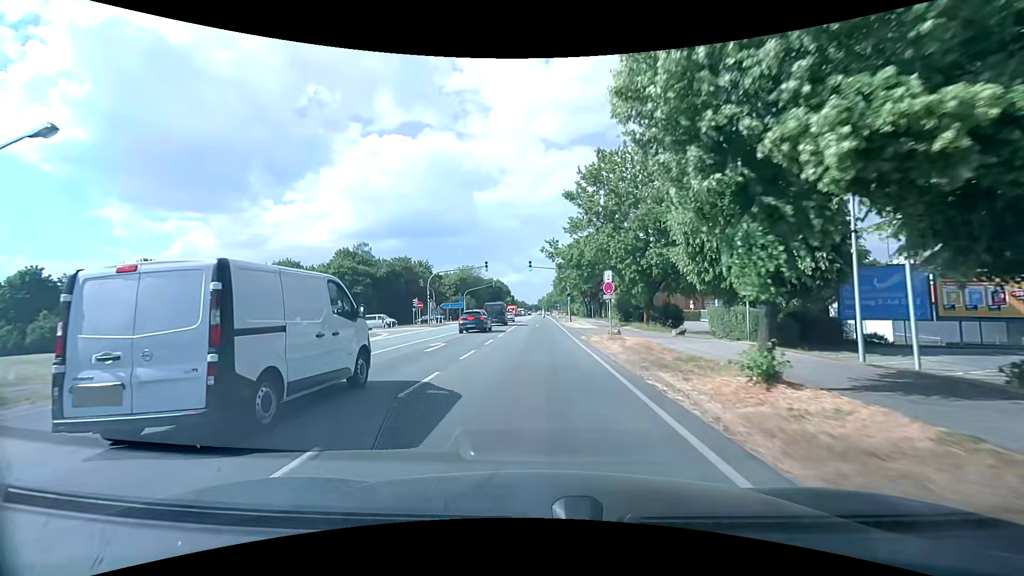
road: secondary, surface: asphalt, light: Day
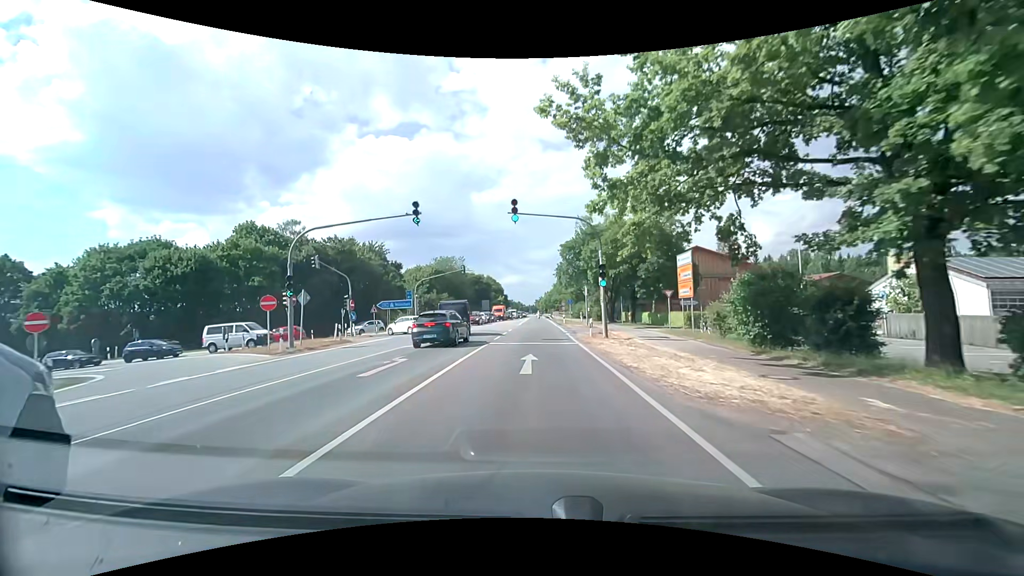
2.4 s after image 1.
(+0.1, +30.9) m; 0°
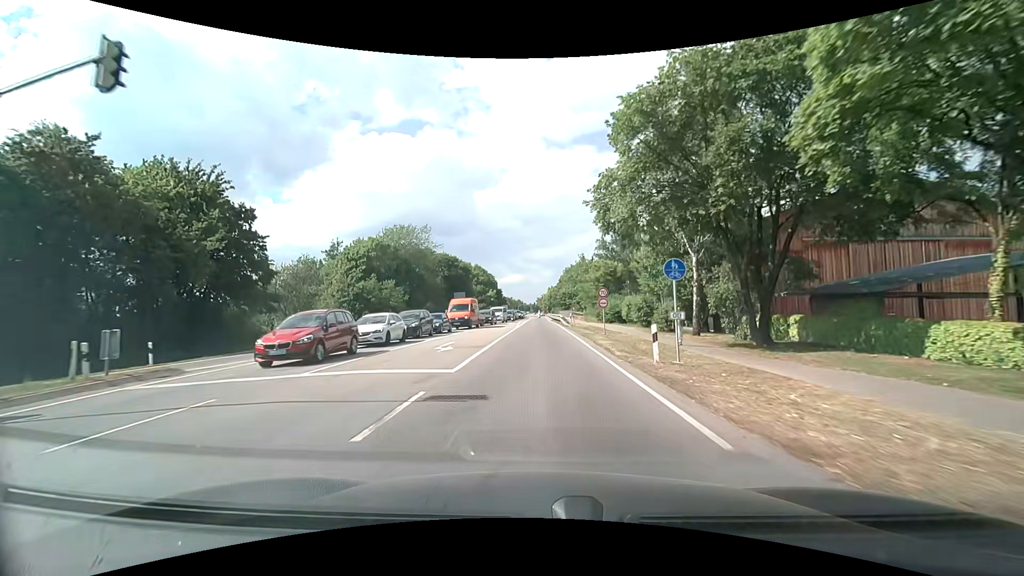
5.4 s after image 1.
(+0.2, +42.4) m; 0°
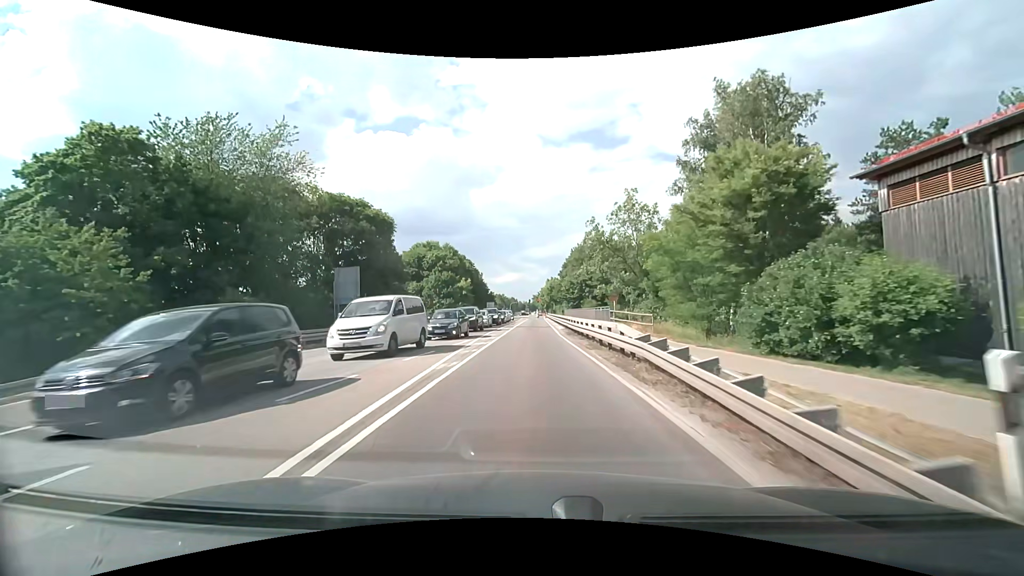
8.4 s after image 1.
(+0.2, +44.7) m; +1°
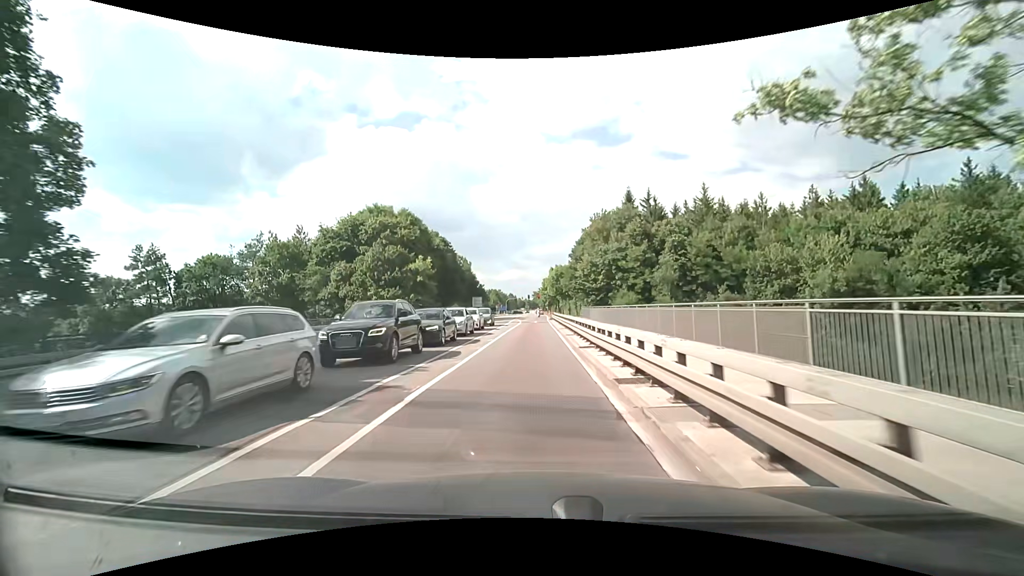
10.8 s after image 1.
(0.0, +33.9) m; 0°
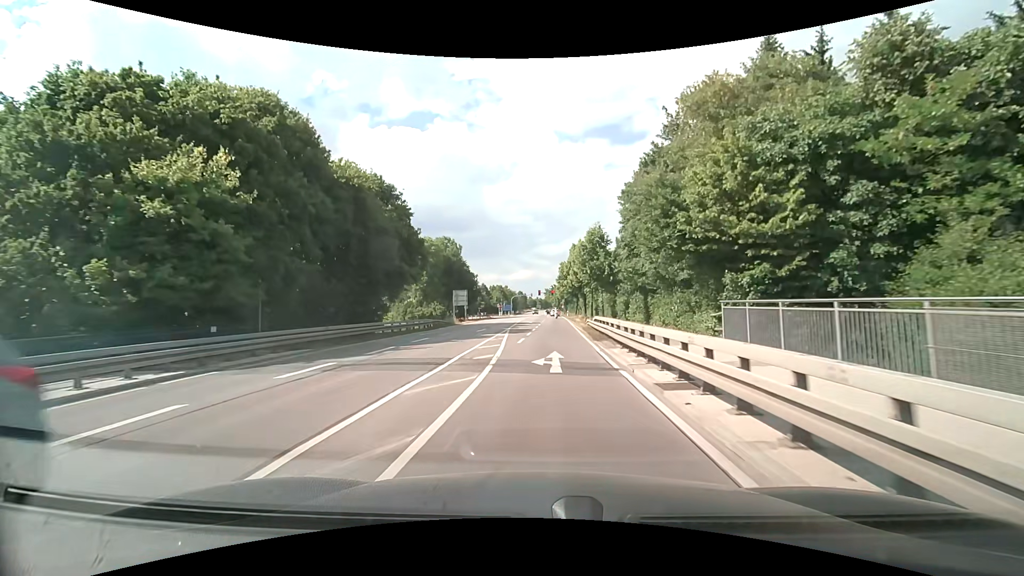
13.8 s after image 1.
(-0.5, +39.4) m; -2°
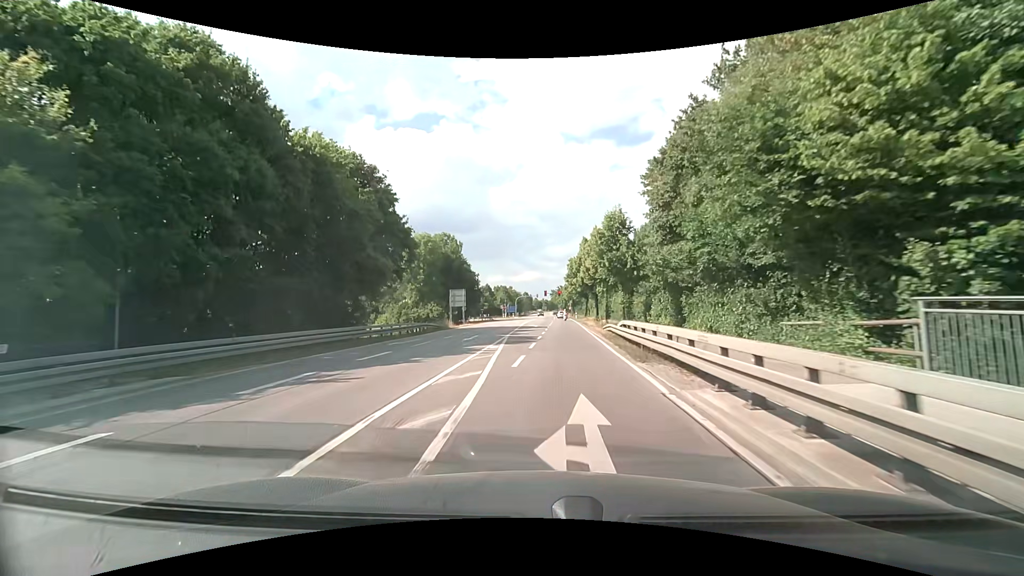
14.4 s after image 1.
(0.0, +7.6) m; 0°
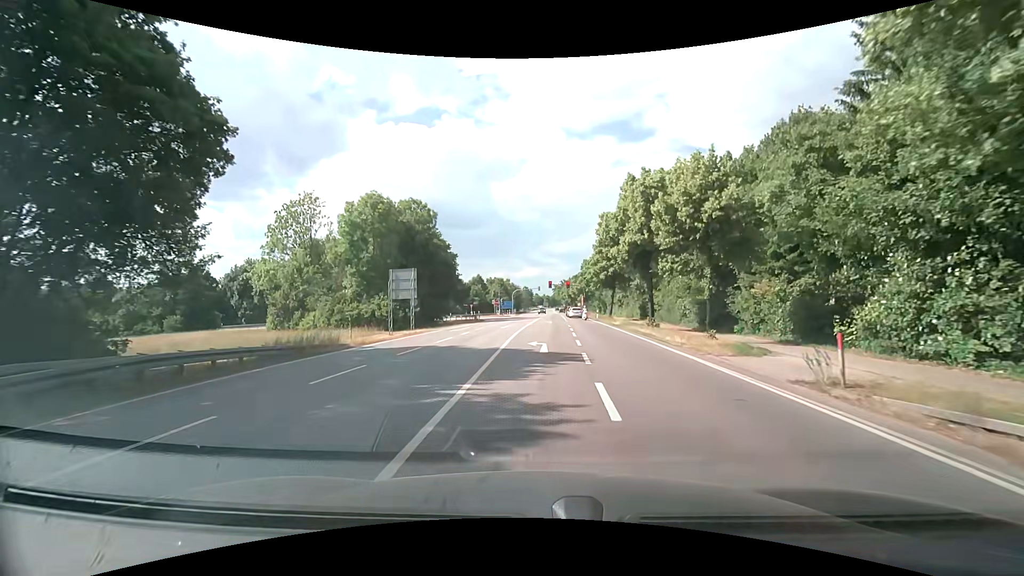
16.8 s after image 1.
(-0.5, +29.1) m; 0°
